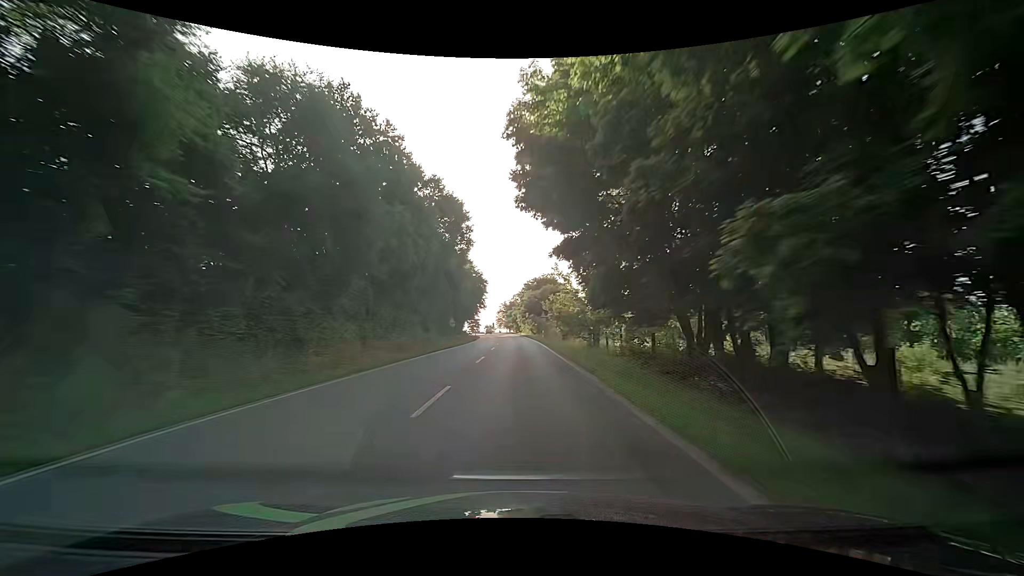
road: secondary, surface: asphalt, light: Day
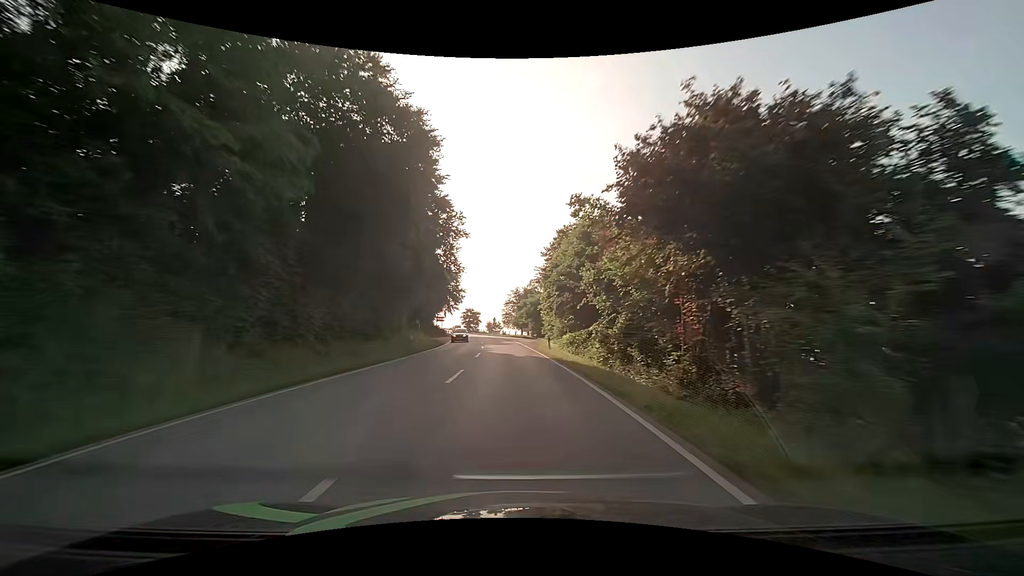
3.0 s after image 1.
(-0.5, +67.3) m; -2°
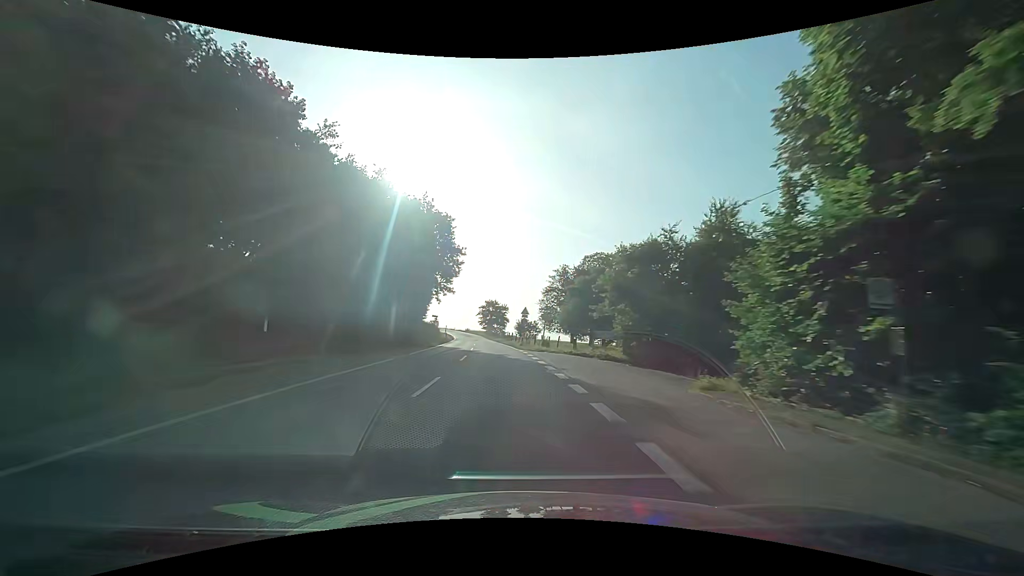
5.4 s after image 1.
(-1.4, +50.4) m; -4°
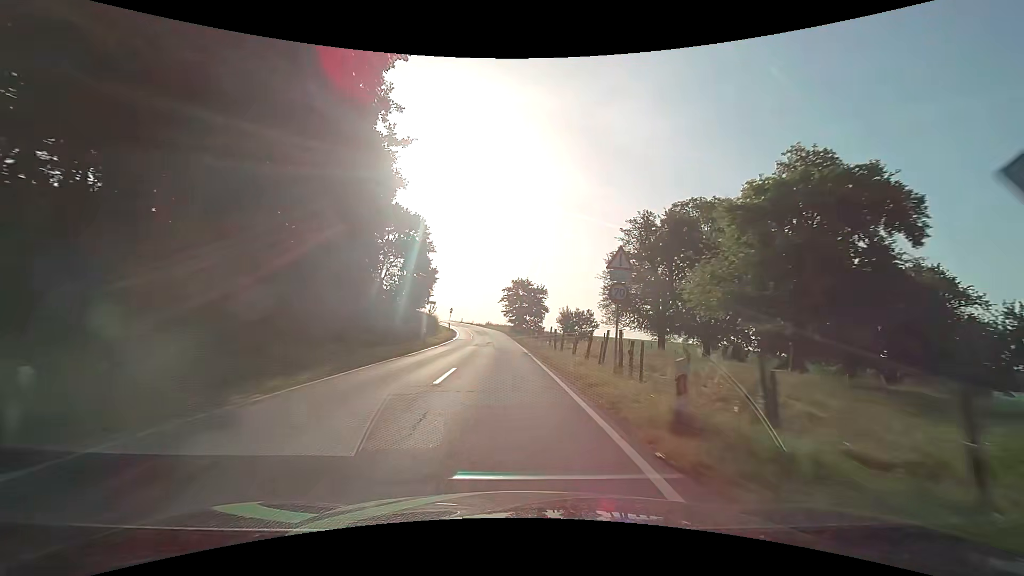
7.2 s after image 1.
(-1.1, +34.3) m; -3°
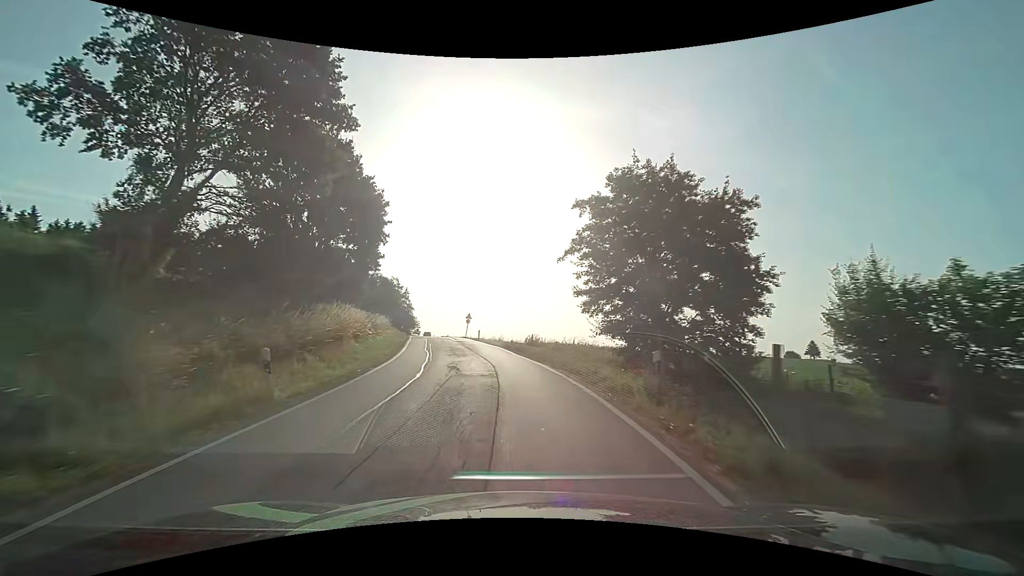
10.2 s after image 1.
(-2.6, +49.7) m; -6°
